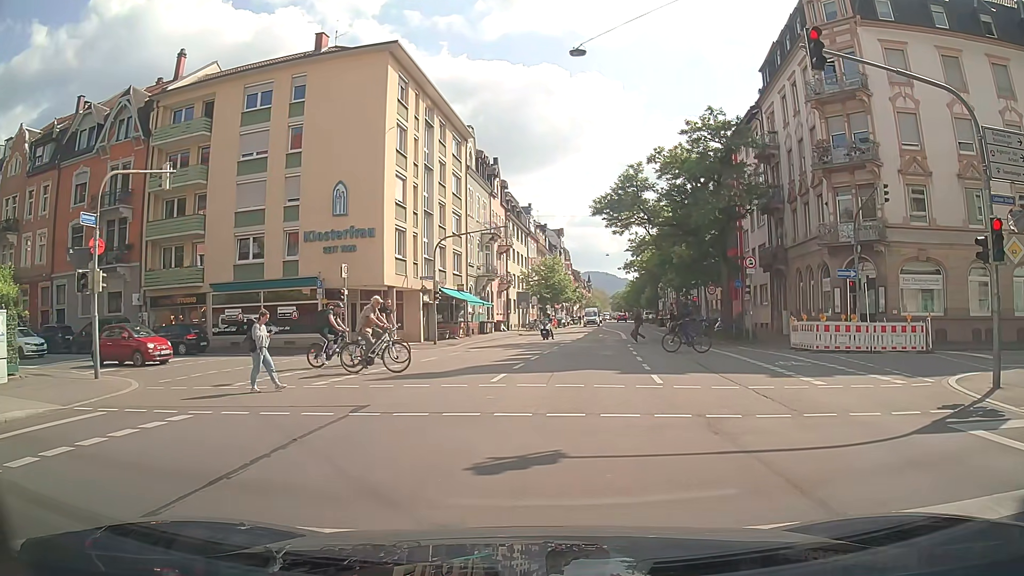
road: secondary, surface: asphalt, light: Day
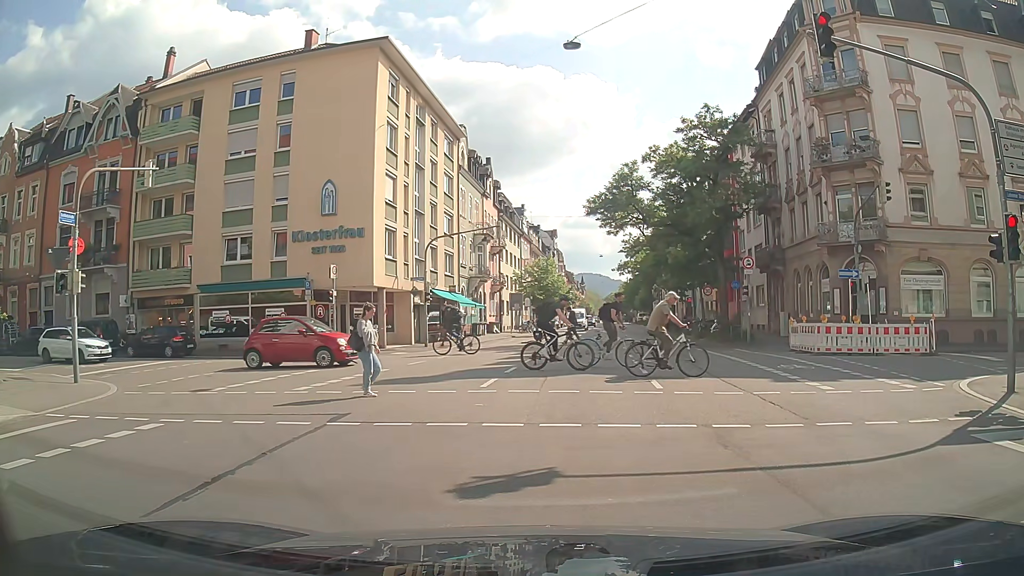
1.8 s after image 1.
(0.0, +0.7) m; 0°
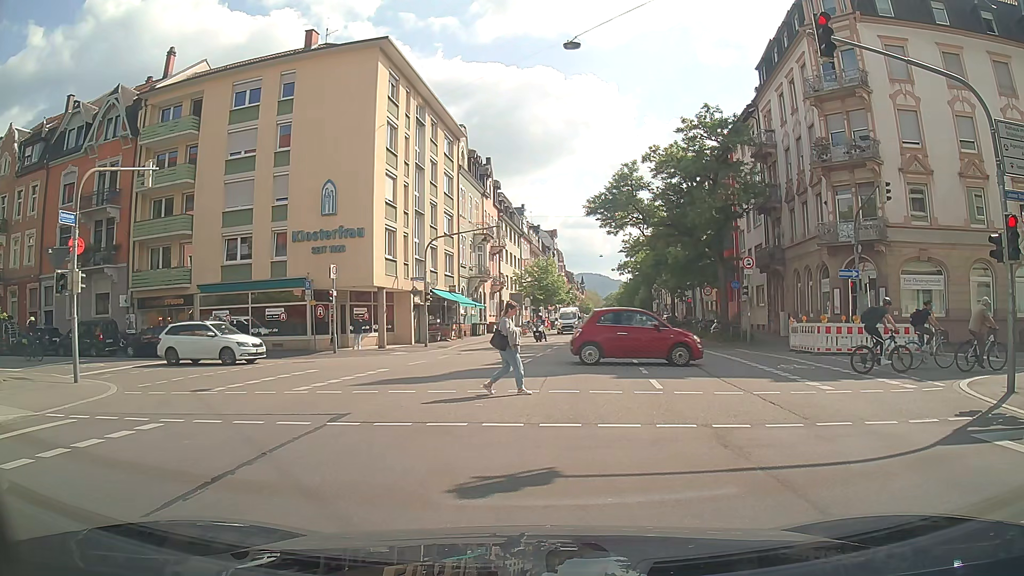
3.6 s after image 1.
(0.0, 0.0) m; 0°
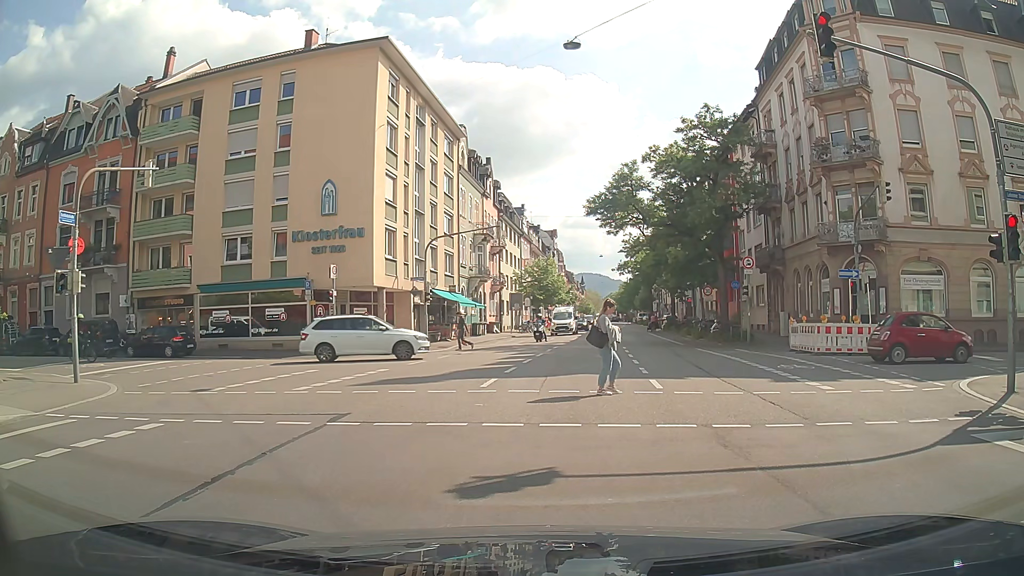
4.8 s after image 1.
(0.0, 0.0) m; 0°
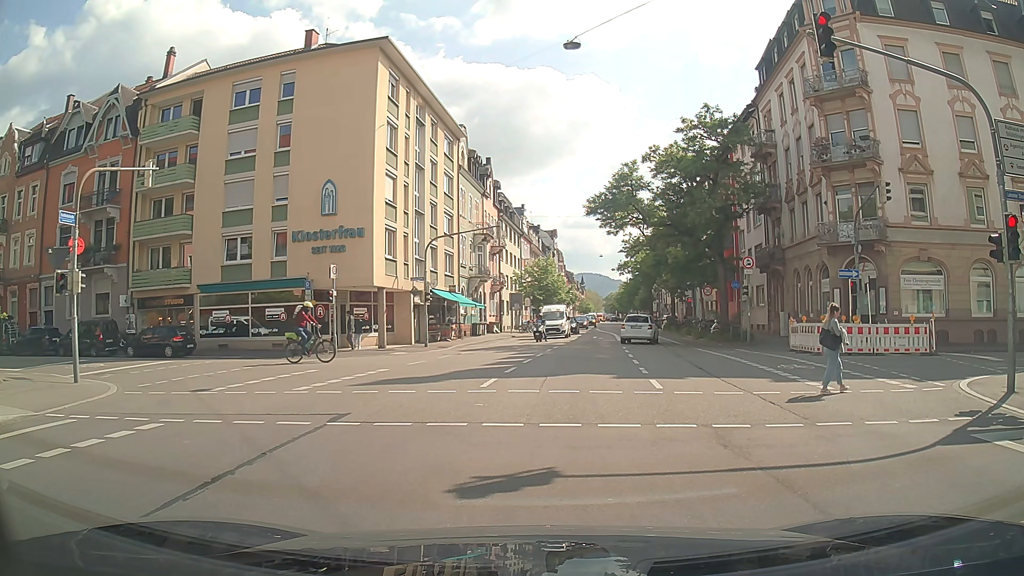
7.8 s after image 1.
(0.0, 0.0) m; 0°
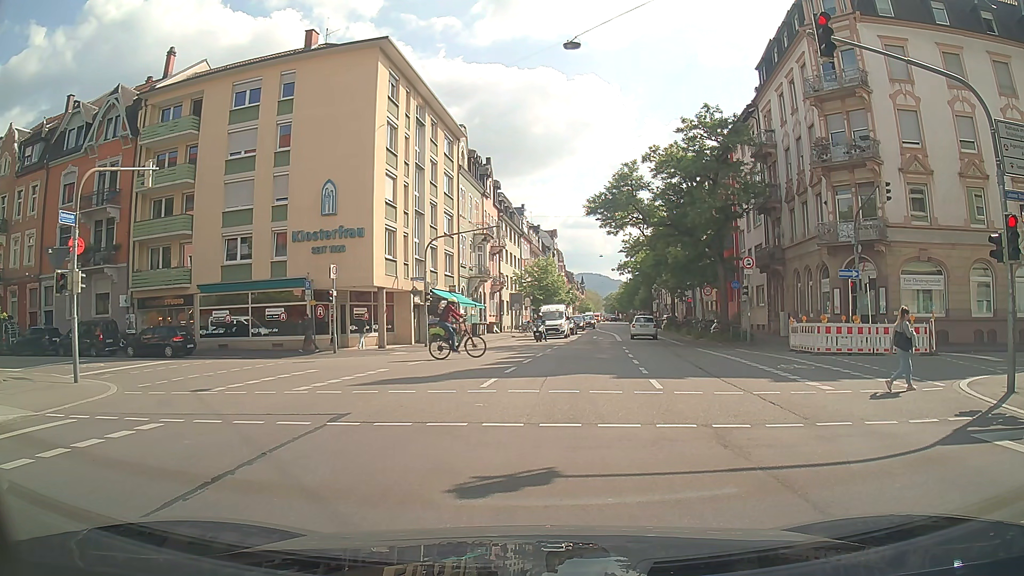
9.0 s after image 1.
(0.0, 0.0) m; 0°
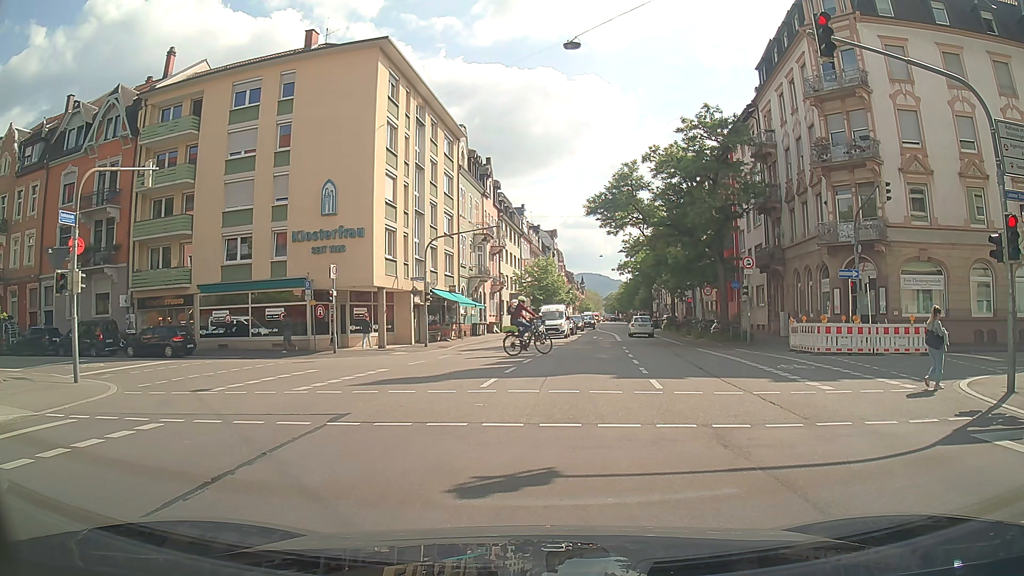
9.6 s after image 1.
(0.0, 0.0) m; 0°
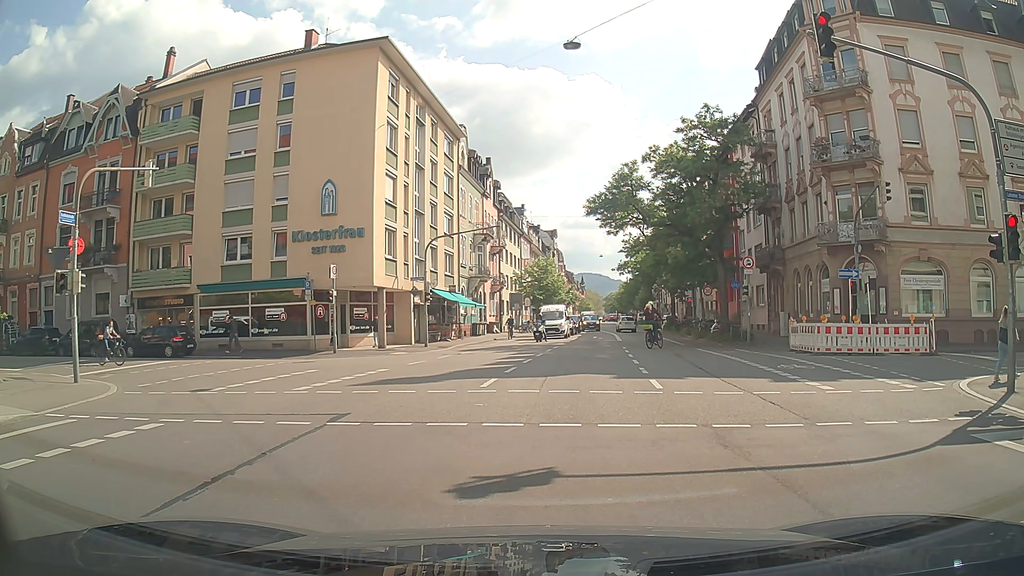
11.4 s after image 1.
(0.0, 0.0) m; 0°
